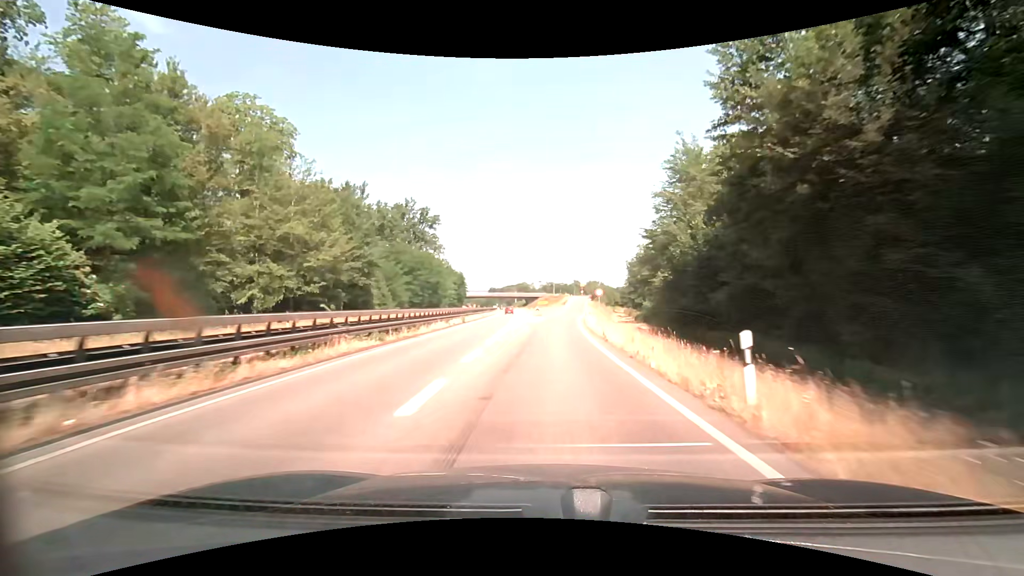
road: trunk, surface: asphalt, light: Day
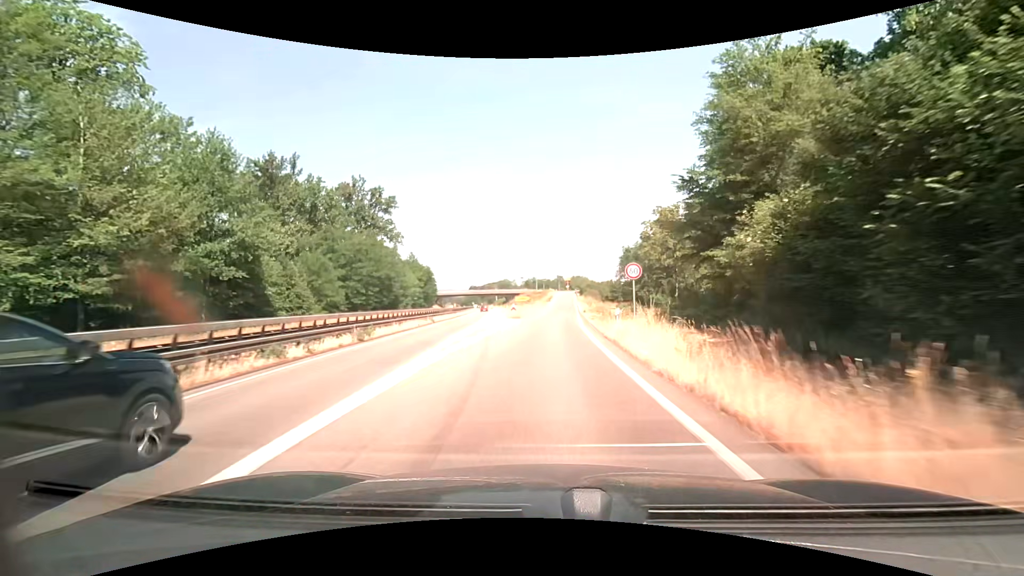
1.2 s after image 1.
(+0.4, +21.1) m; +2°
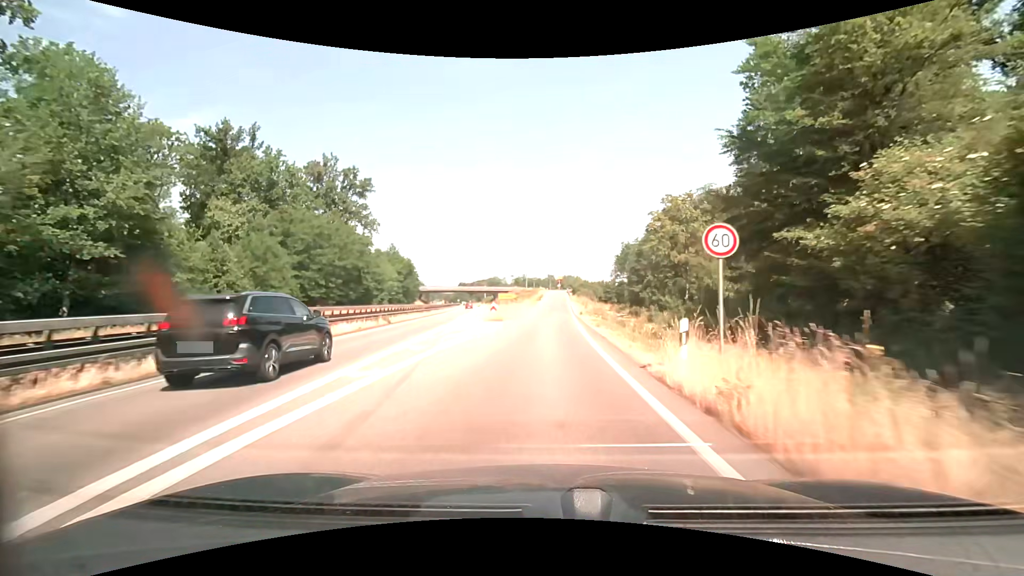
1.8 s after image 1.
(+0.1, +9.8) m; +1°
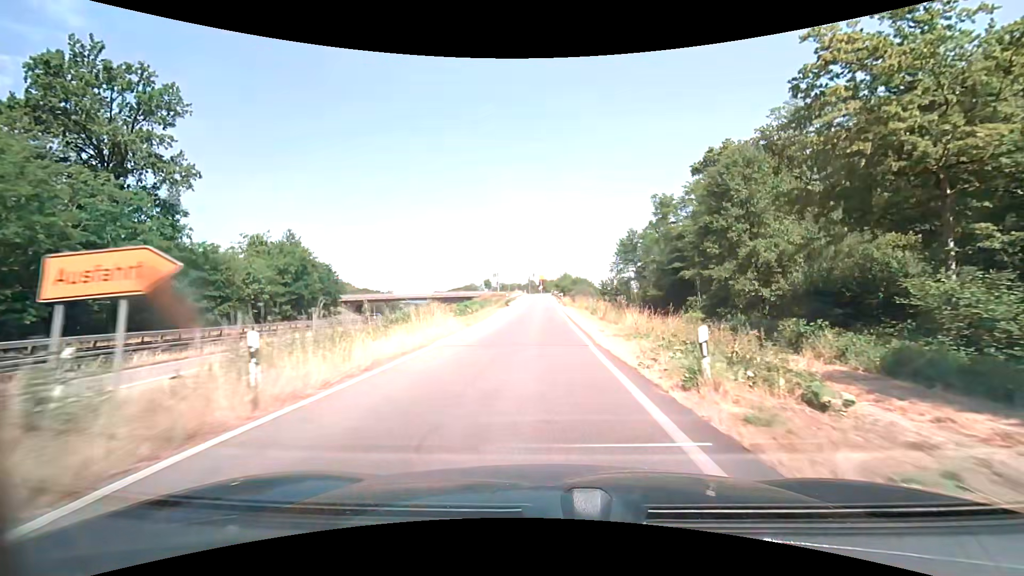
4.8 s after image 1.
(+1.2, +42.7) m; +2°
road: trunk_link
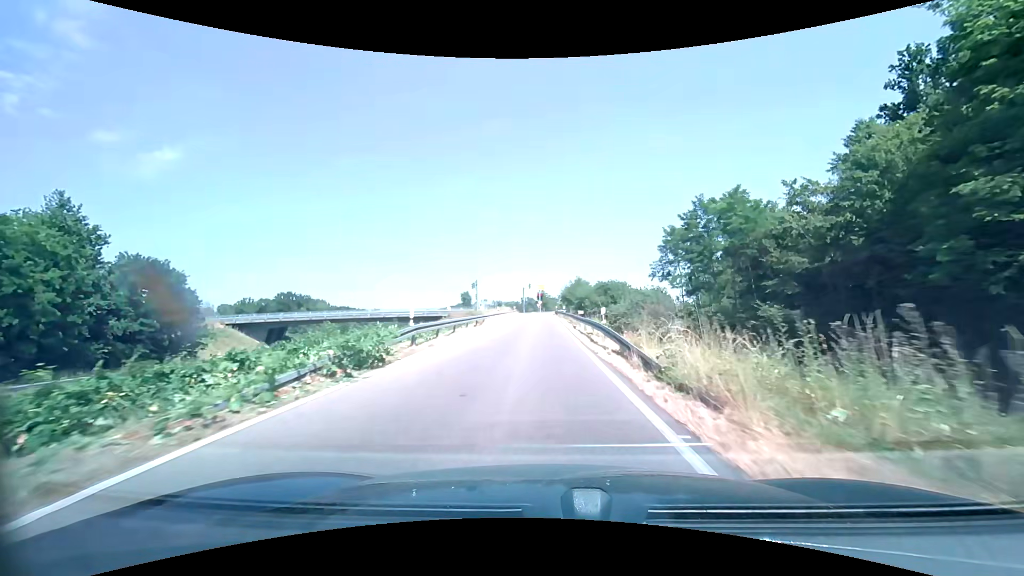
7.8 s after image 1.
(+0.1, +42.7) m; 0°
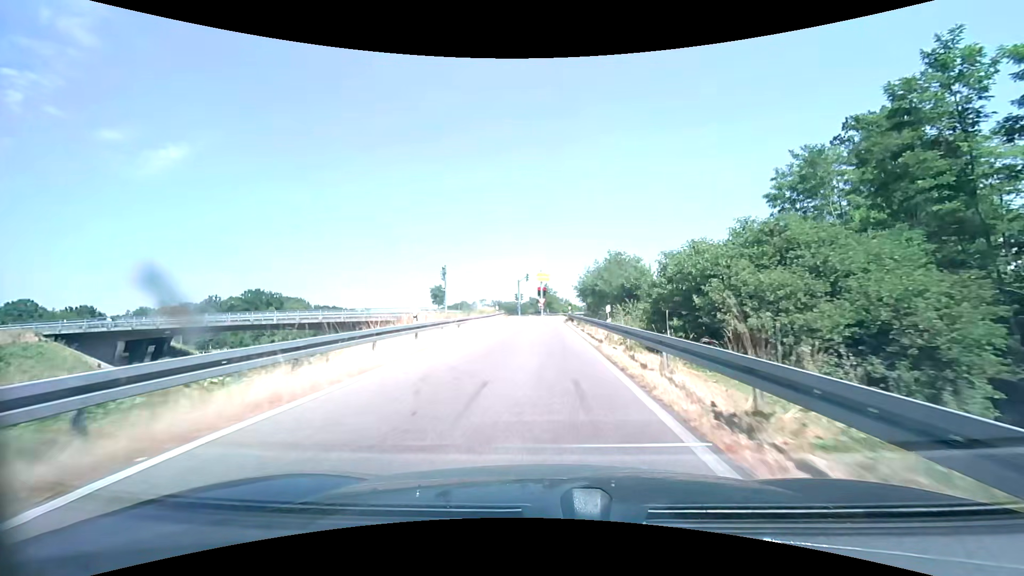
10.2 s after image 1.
(-0.1, +32.3) m; 0°
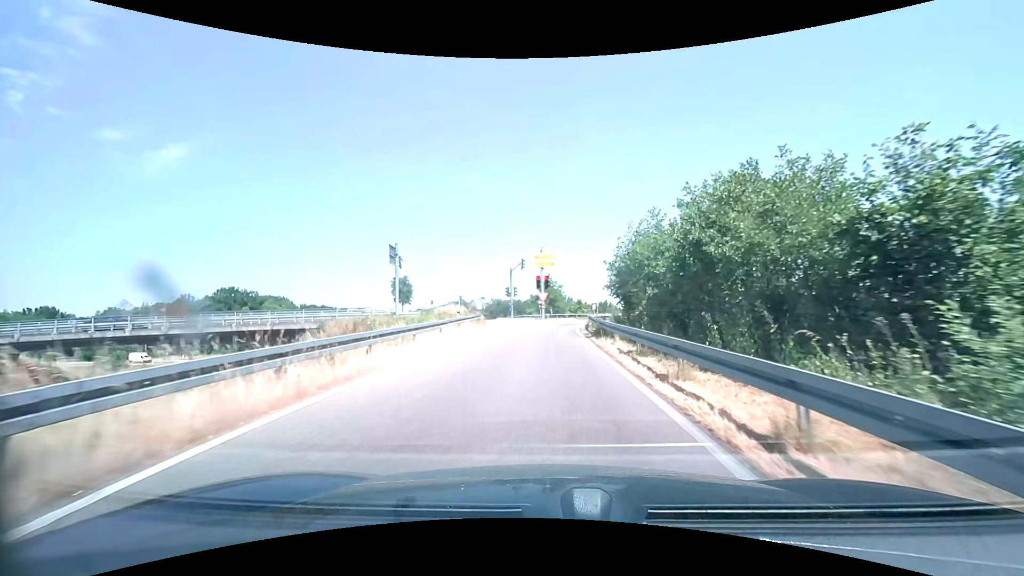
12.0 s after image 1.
(-0.1, +20.7) m; 0°
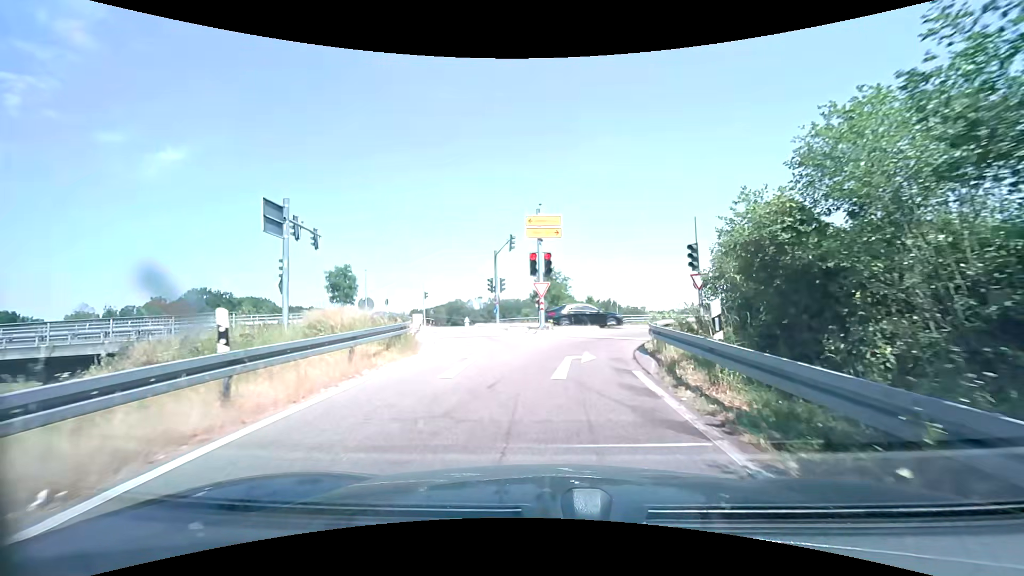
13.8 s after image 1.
(0.0, +17.1) m; -1°
